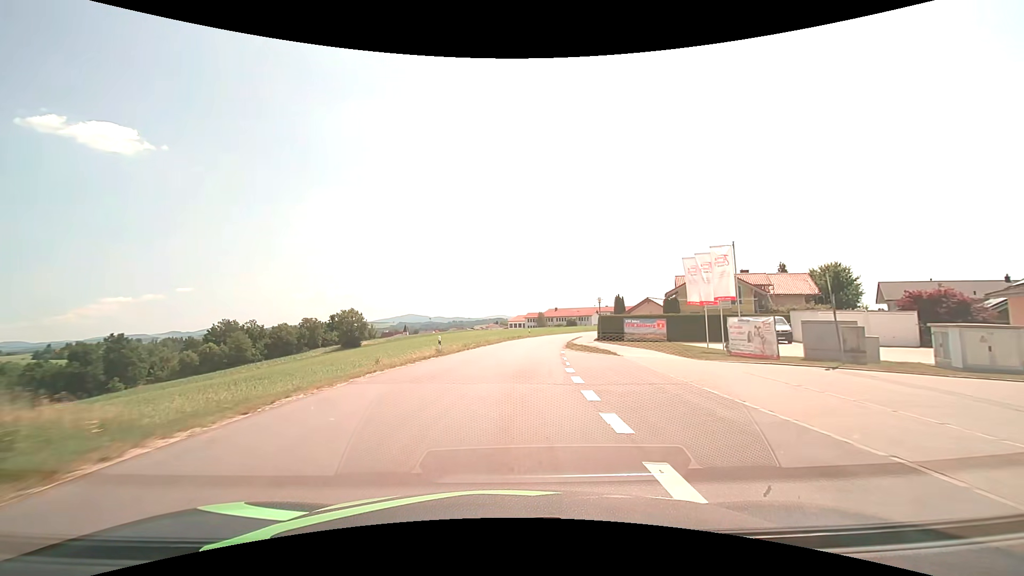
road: tertiary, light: Day
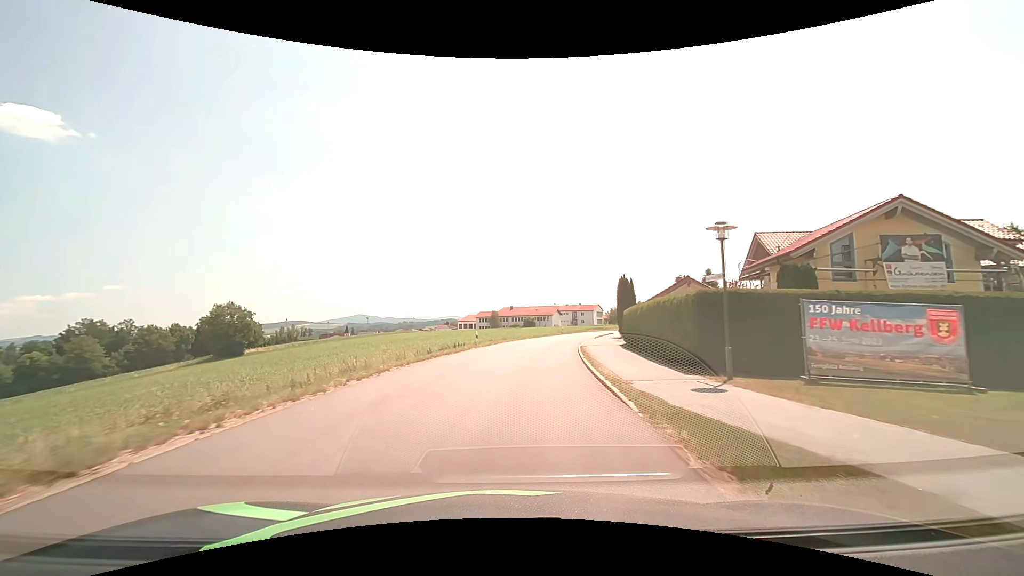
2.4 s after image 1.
(+1.6, +31.4) m; +5°
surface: asphalt
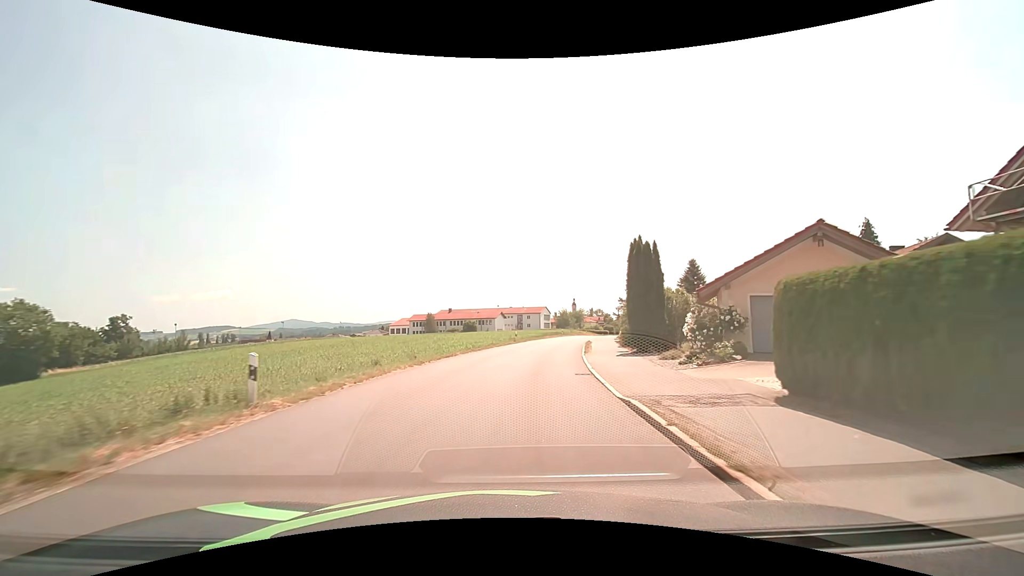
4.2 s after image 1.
(+1.2, +23.1) m; +7°
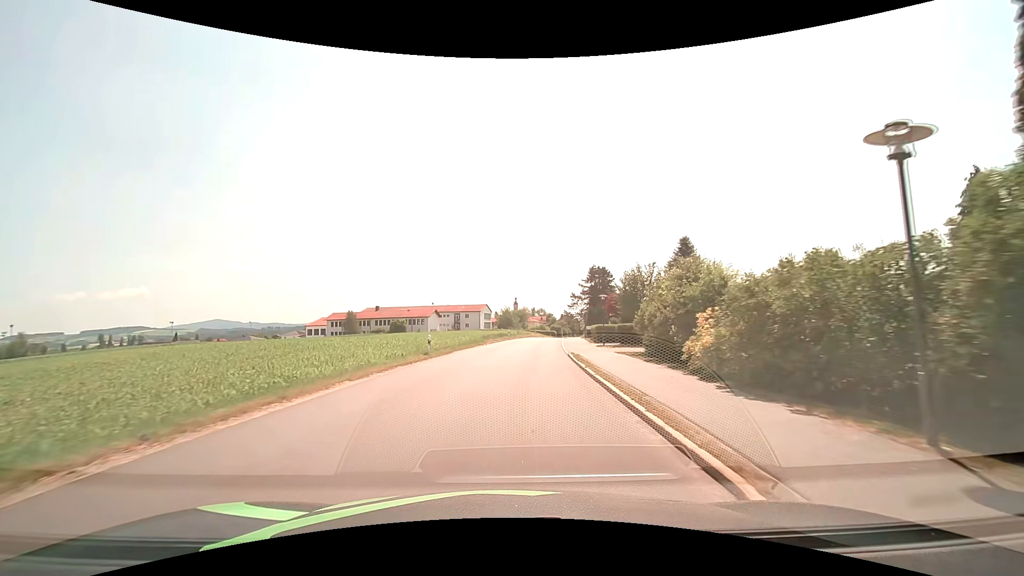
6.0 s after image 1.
(+1.5, +22.9) m; +7°
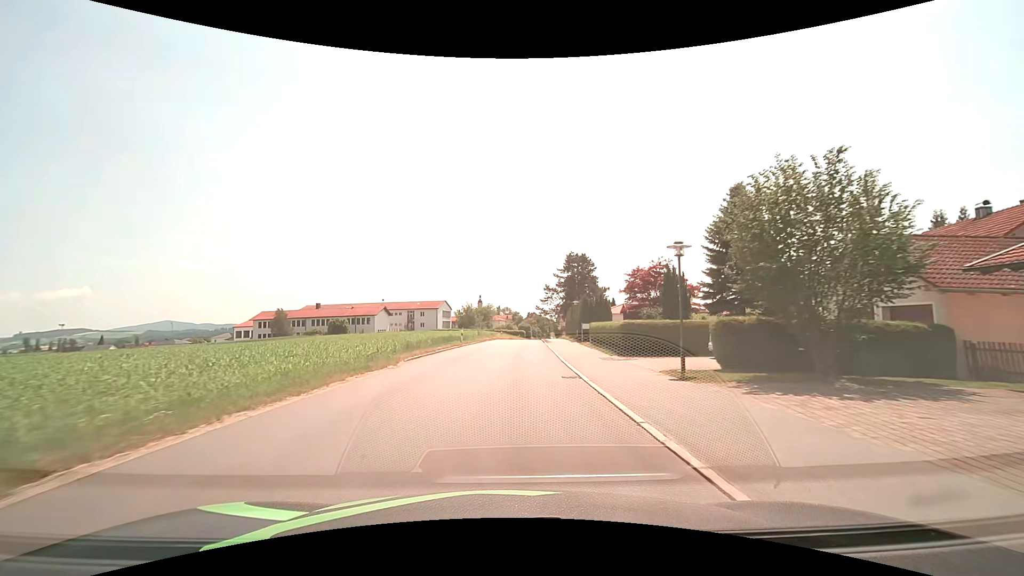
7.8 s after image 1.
(+0.9, +22.9) m; +4°
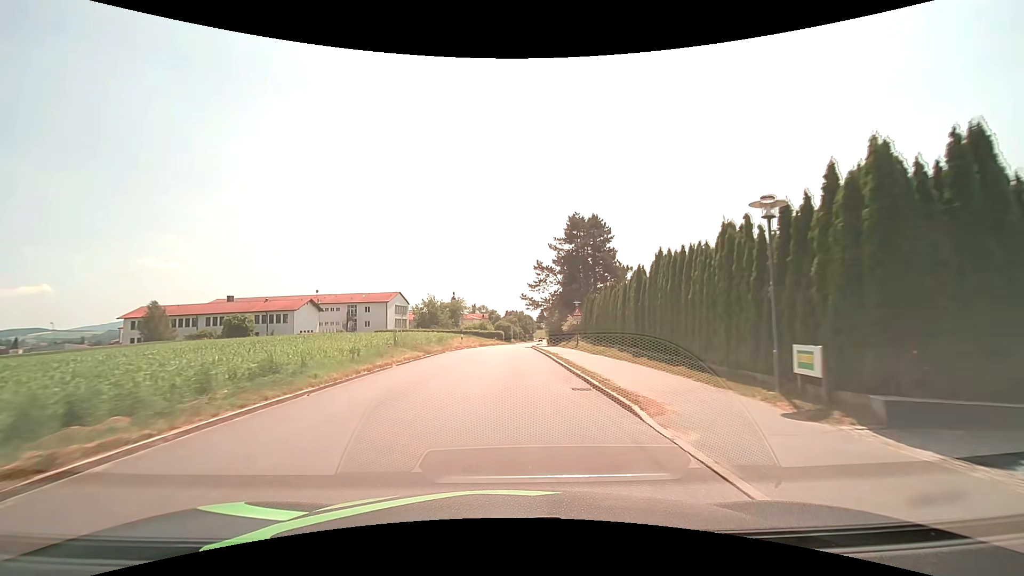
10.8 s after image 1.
(+0.9, +38.2) m; +2°
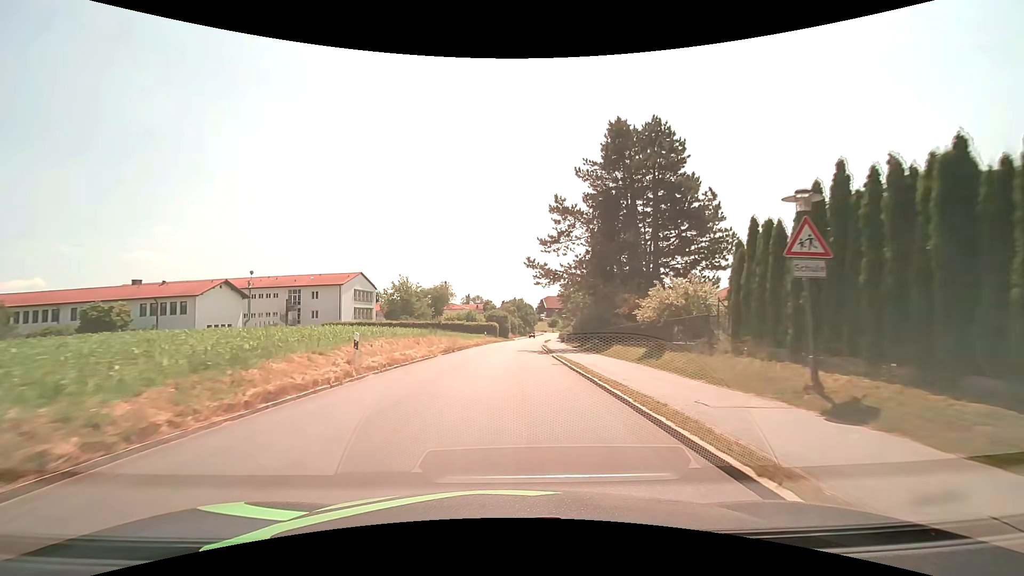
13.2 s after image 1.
(+0.2, +30.7) m; +1°
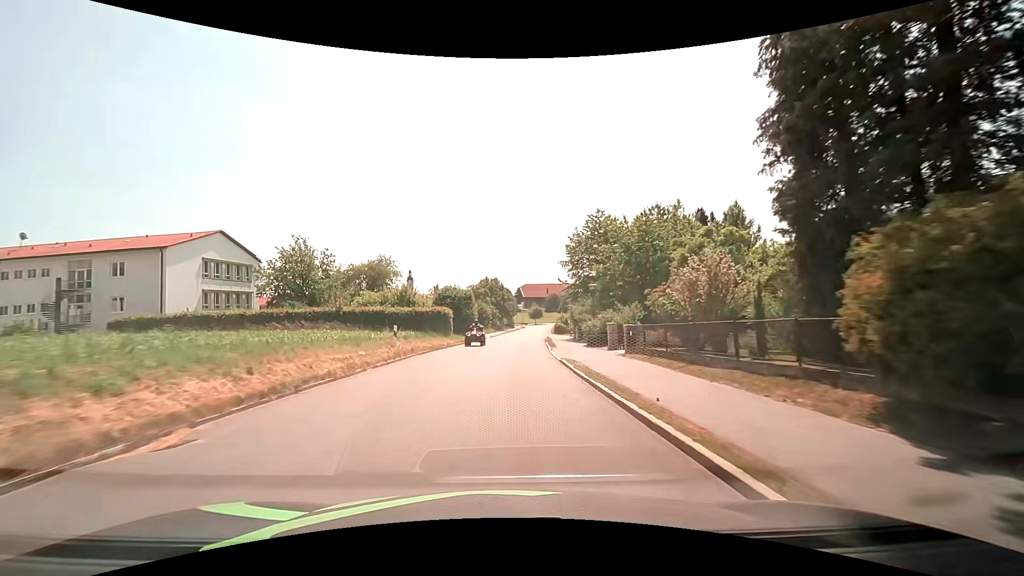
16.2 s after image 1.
(+0.7, +38.8) m; +3°
(0, +10) (0, +20) (0, +30) (+1, +40) (+1, +50) (+2, +60) (+3, +70) (+4, +80) (+4, +90) (+5, +100) m
